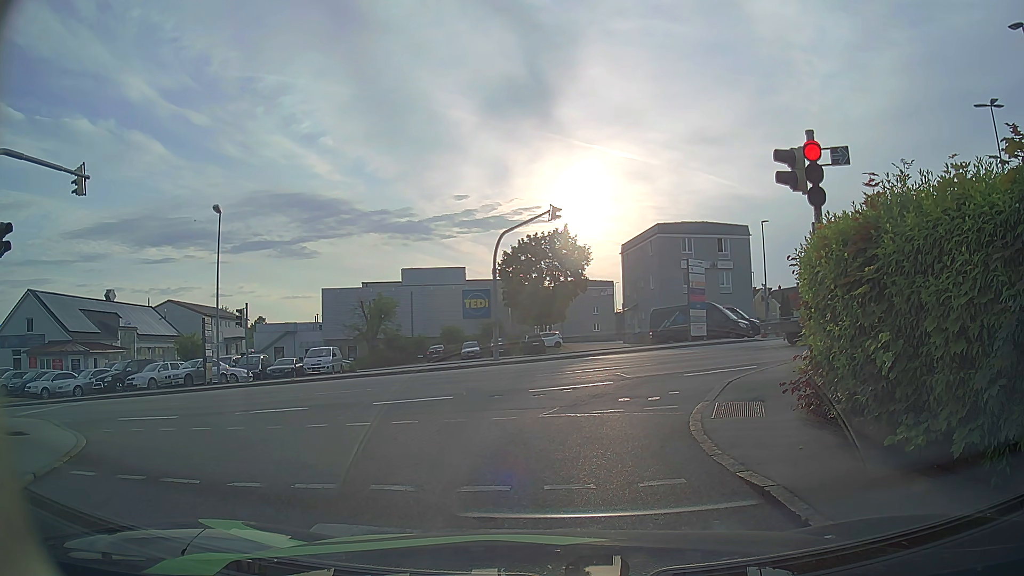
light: Day
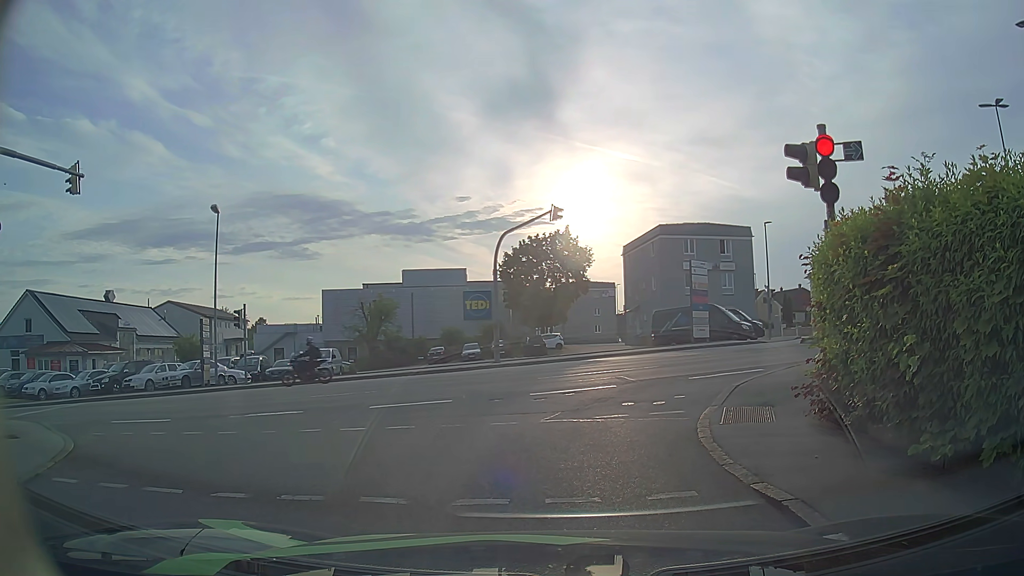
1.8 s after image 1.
(0.0, +0.3) m; 0°
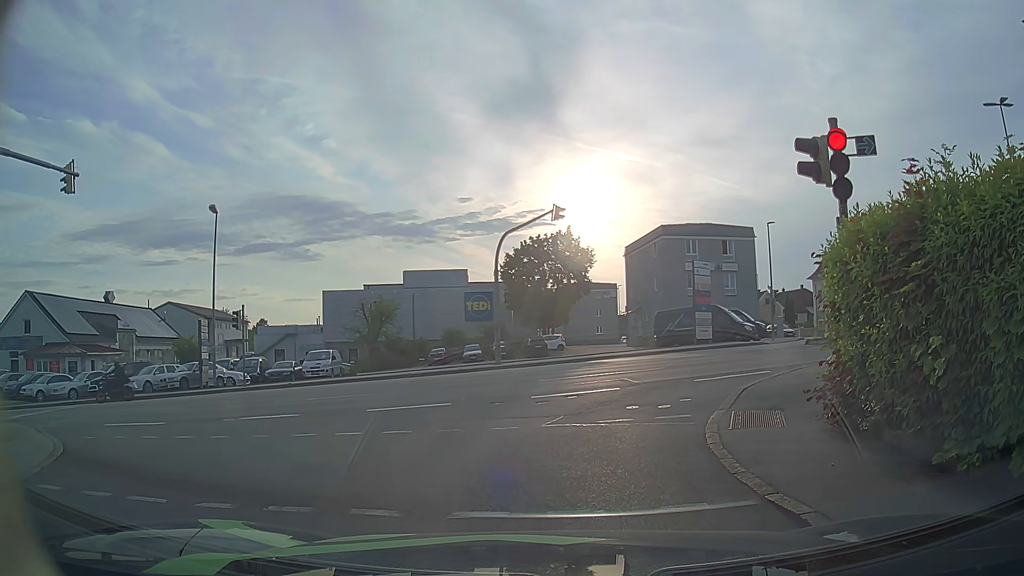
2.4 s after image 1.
(0.0, +0.3) m; 0°
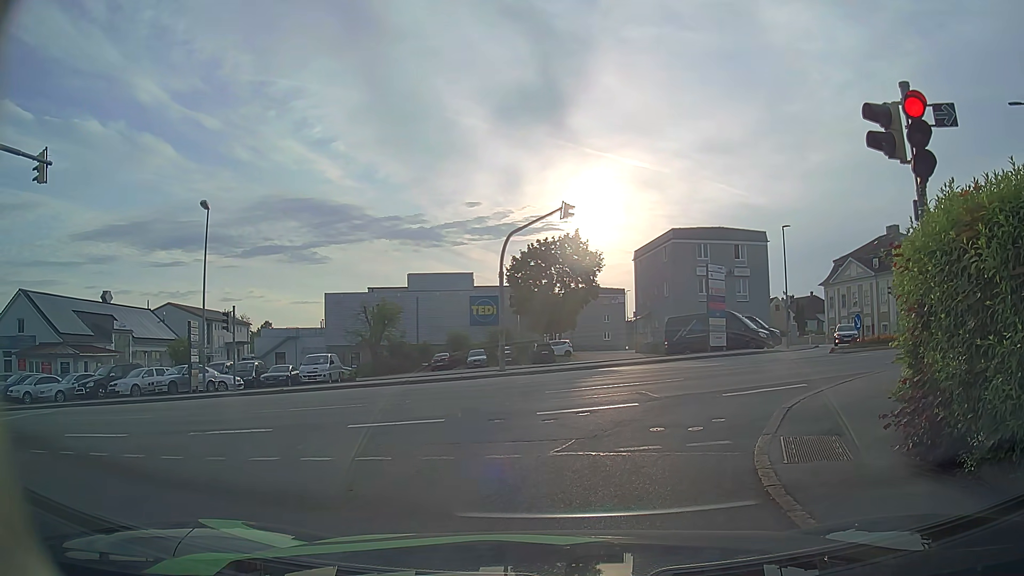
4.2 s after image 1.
(0.0, +1.7) m; 0°
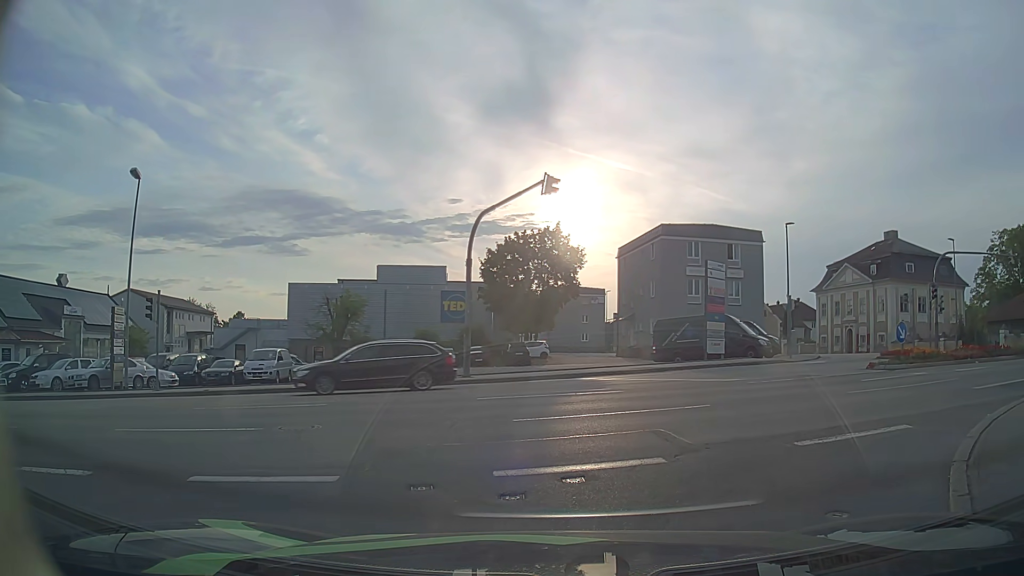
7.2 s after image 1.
(-0.1, +4.5) m; -1°
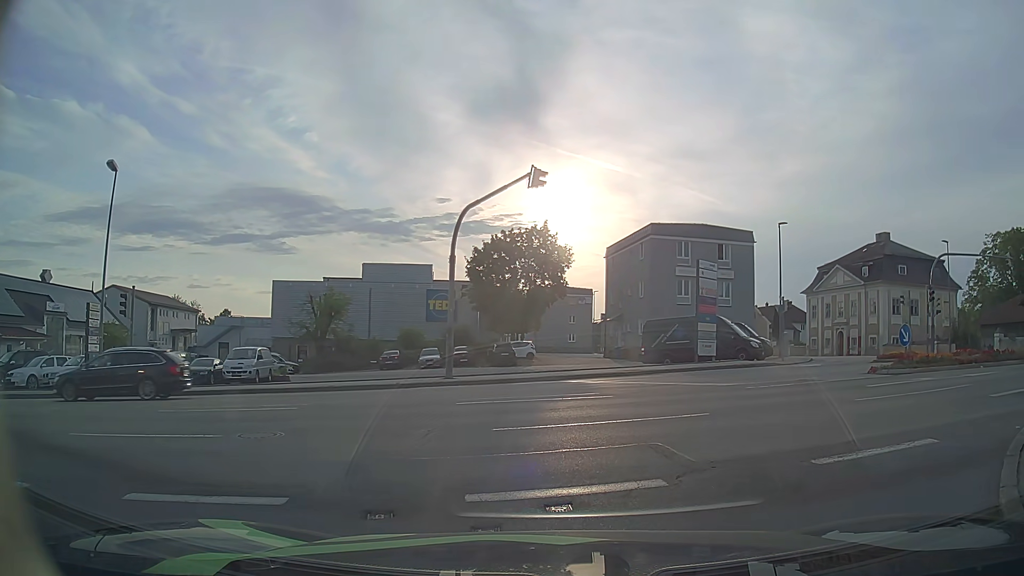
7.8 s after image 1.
(0.0, +0.9) m; +2°
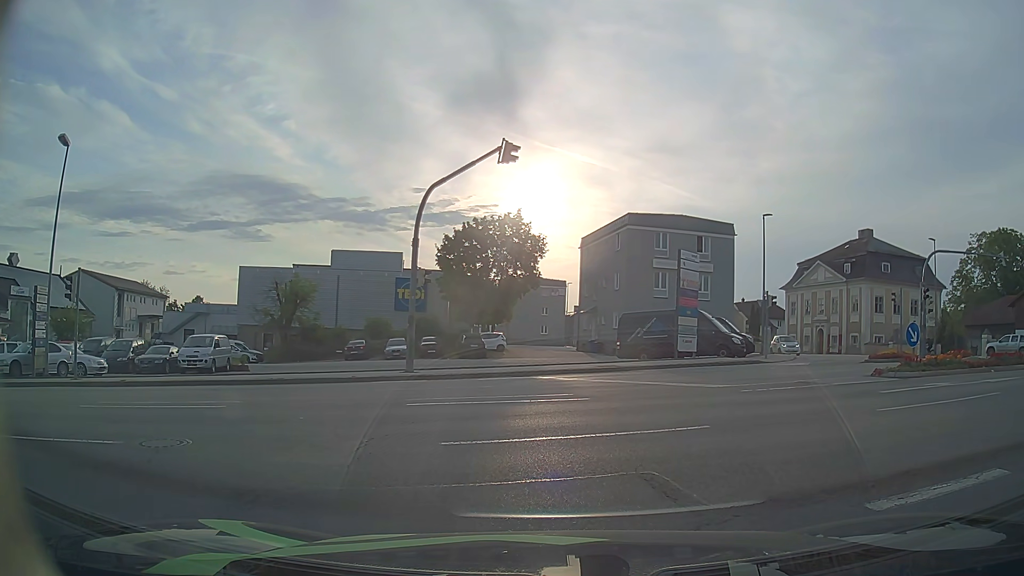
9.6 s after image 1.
(0.0, +1.7) m; +2°
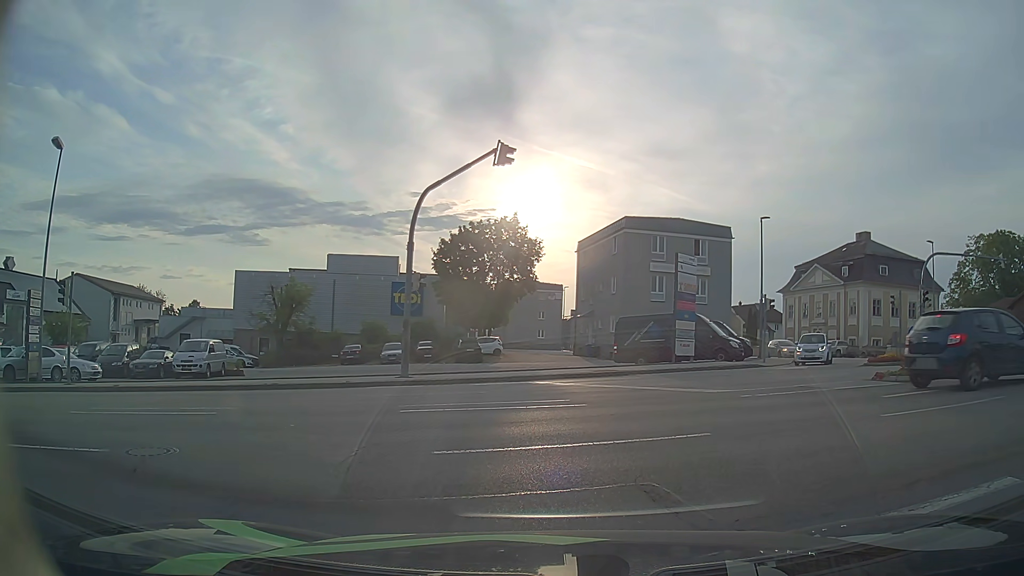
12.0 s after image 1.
(0.0, +0.3) m; 0°
